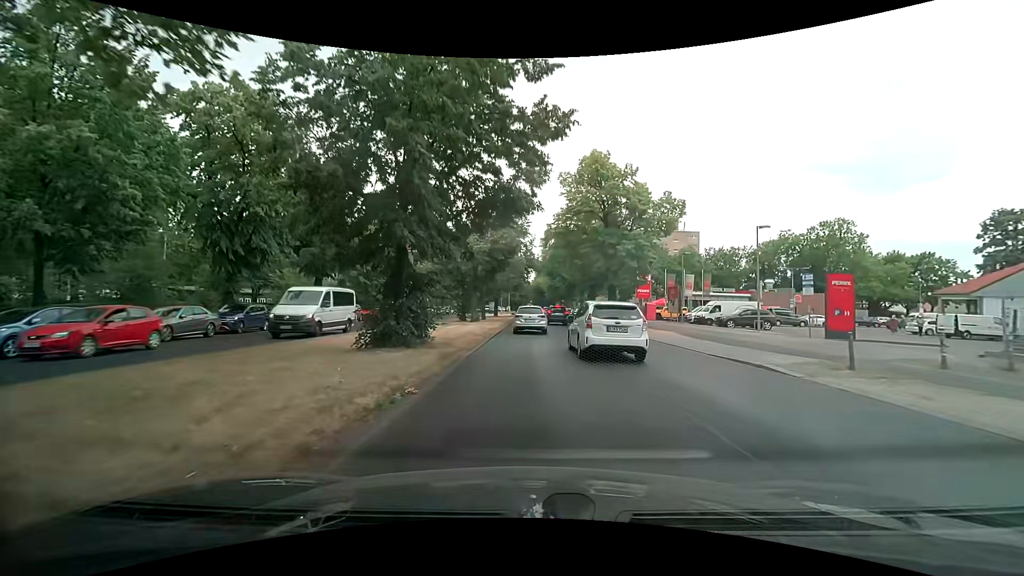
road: primary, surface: asphalt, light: Day
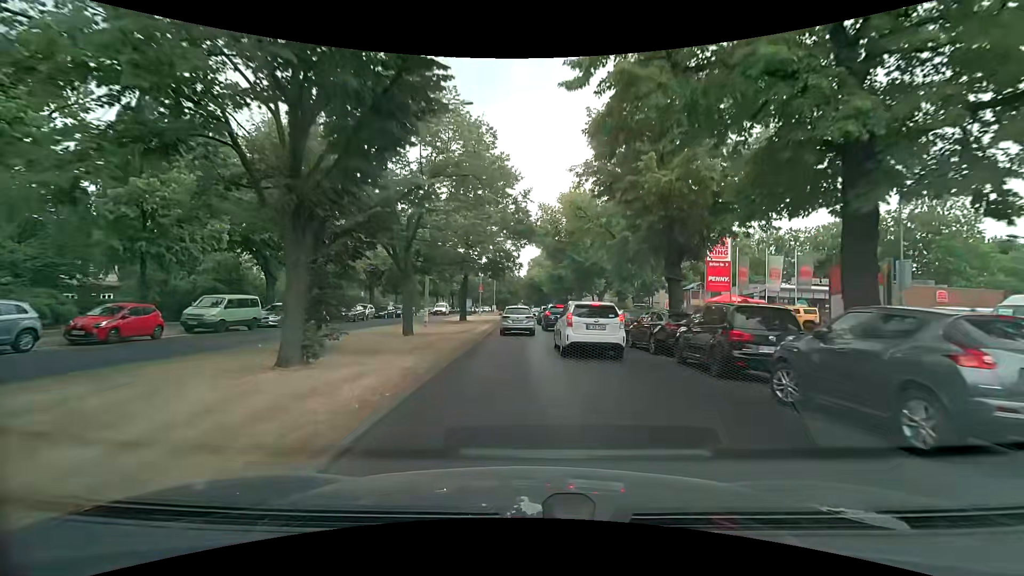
(+0.7, +30.4) m; +2°
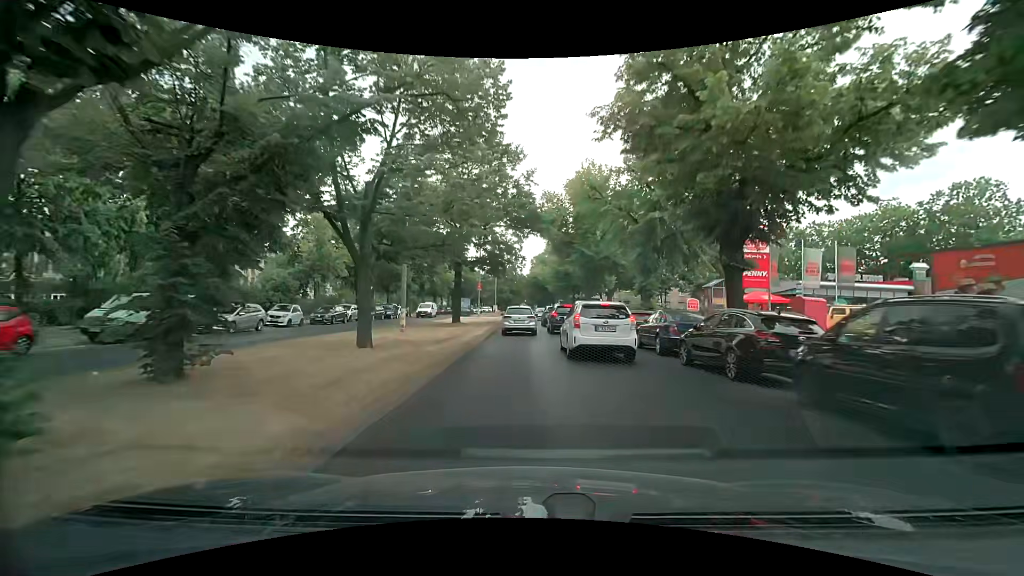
(0.0, +5.9) m; 0°
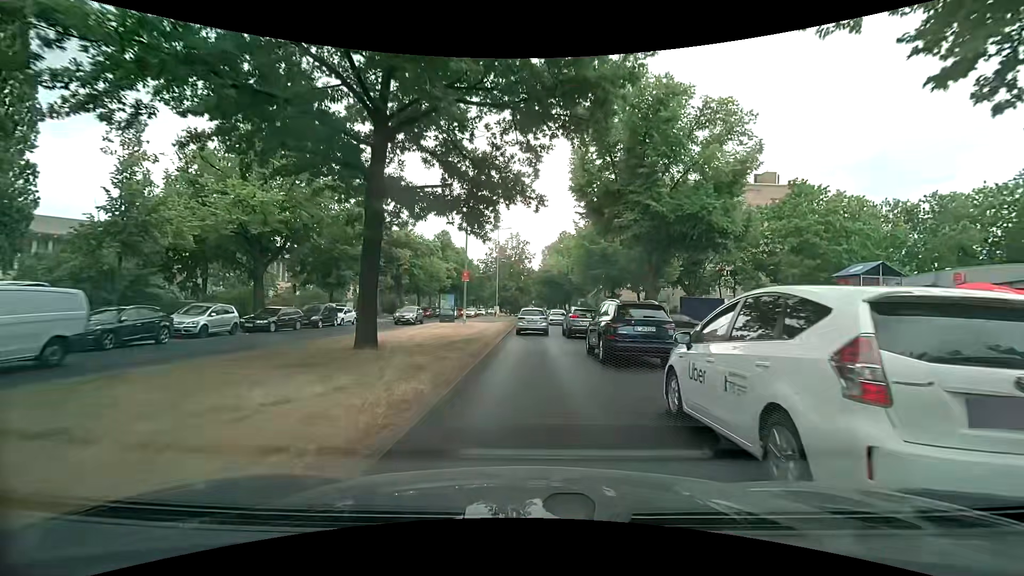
(-0.4, +22.0) m; -1°
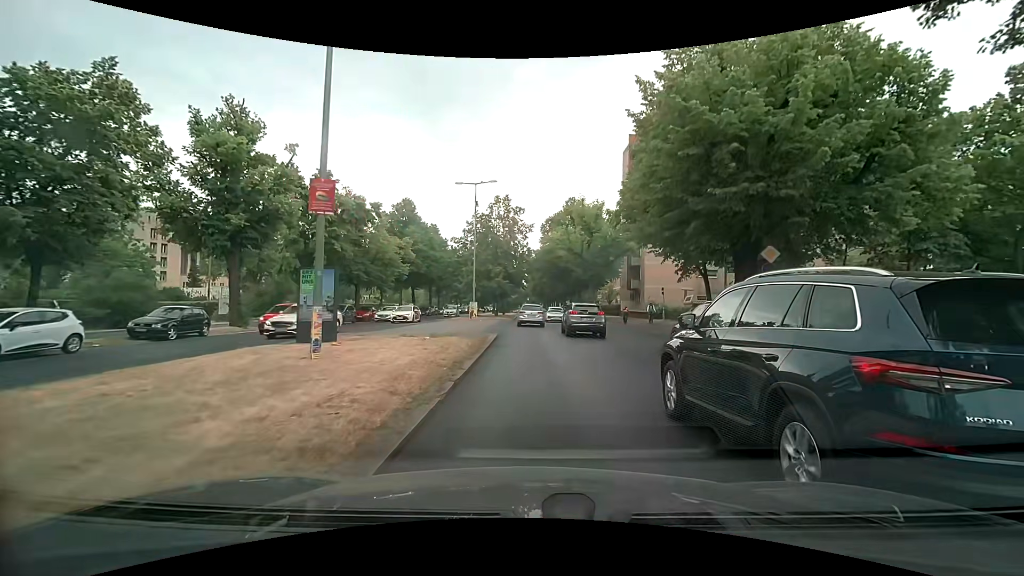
(+0.3, +25.7) m; +1°
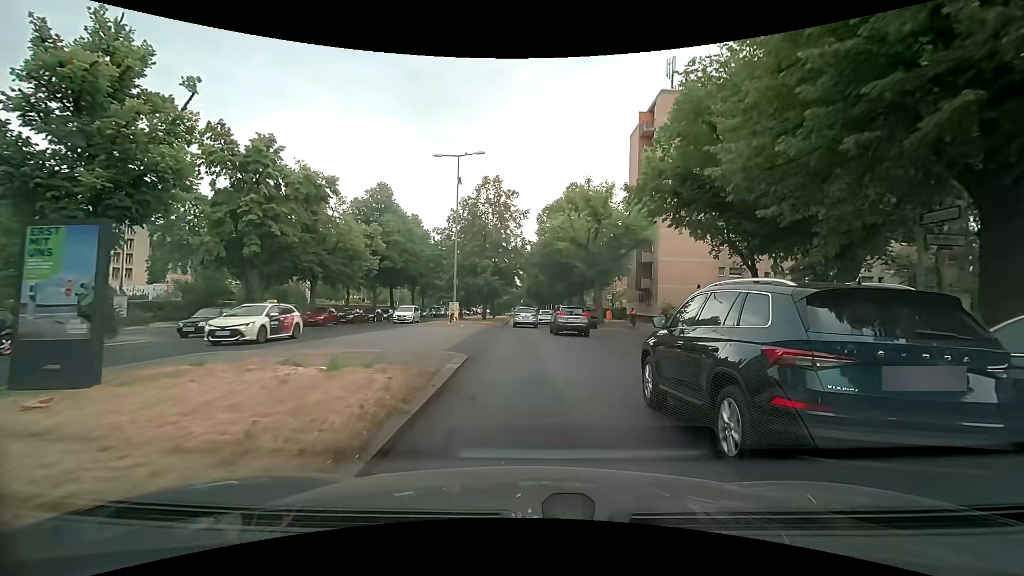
(-0.1, +9.2) m; 0°
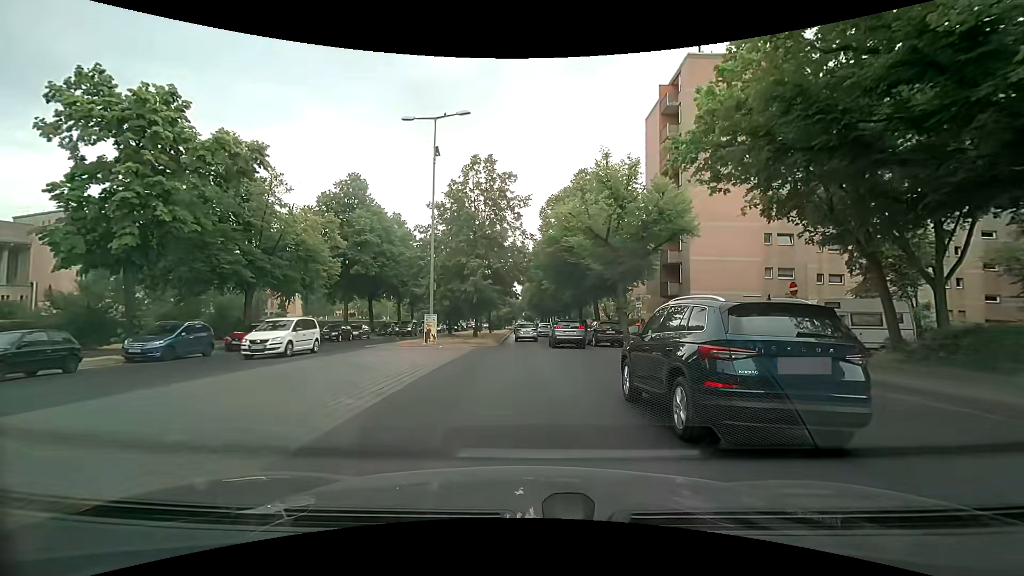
(+0.1, +10.2) m; 0°
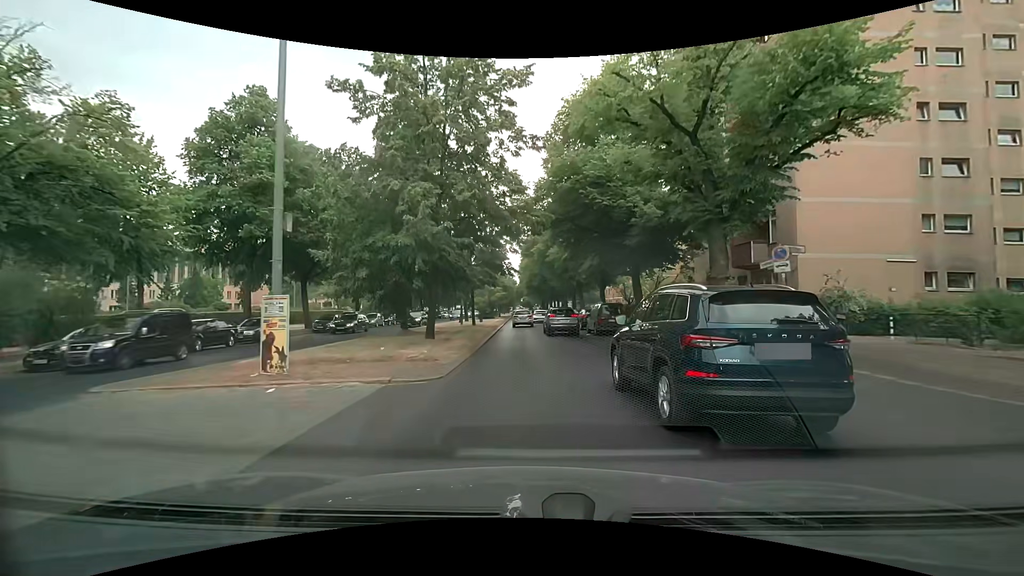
(+0.1, +17.4) m; 0°
(0, +10) (0, +20) (0, +30) (-1, +40) (-1, +50) (-1, +60) (-1, +70) (-1, +80) (-1, +90) (-1, +100) m
